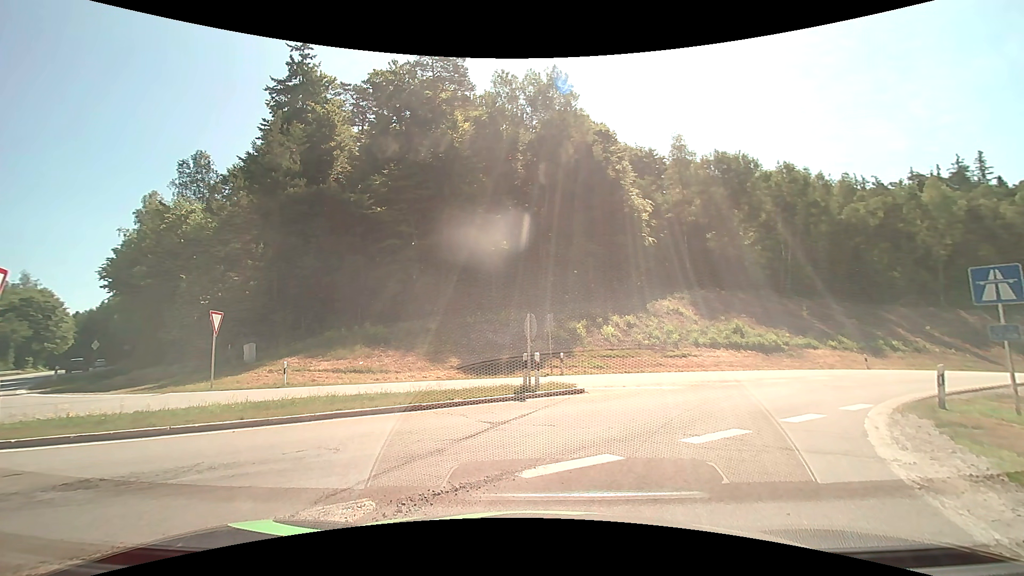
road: motorway_link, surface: asphalt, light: Day
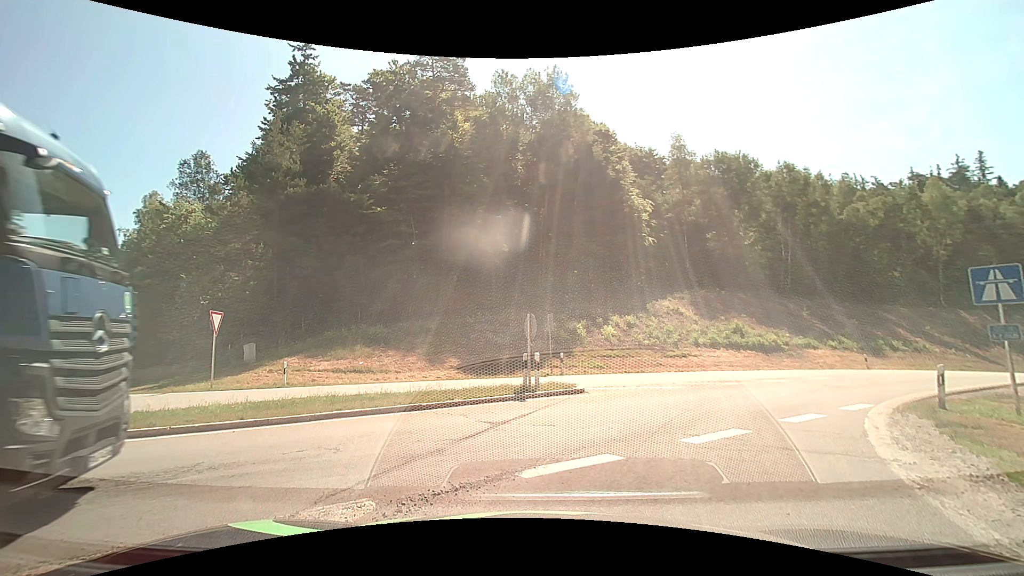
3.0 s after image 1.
(0.0, 0.0) m; 0°
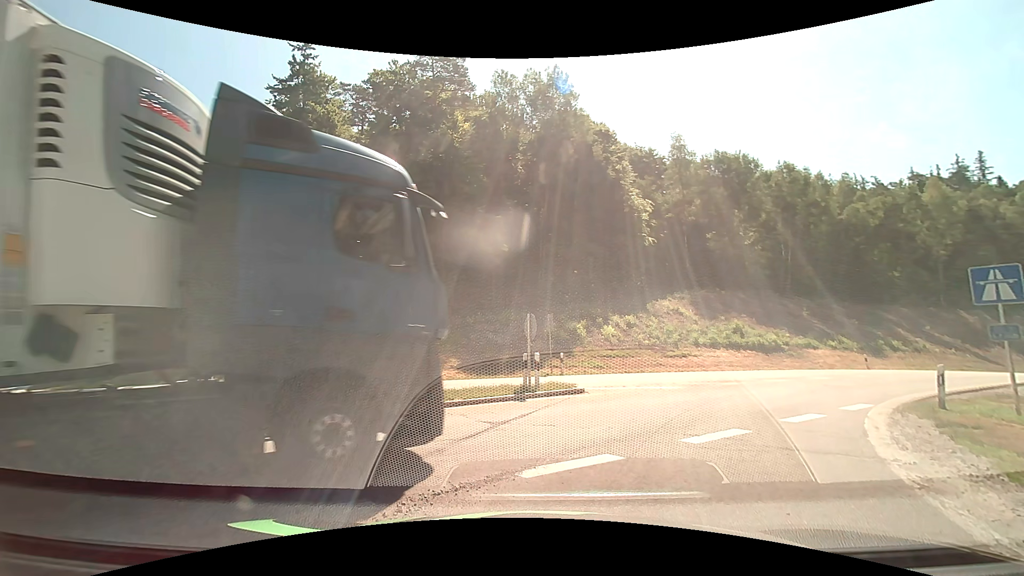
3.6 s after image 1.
(0.0, 0.0) m; 0°
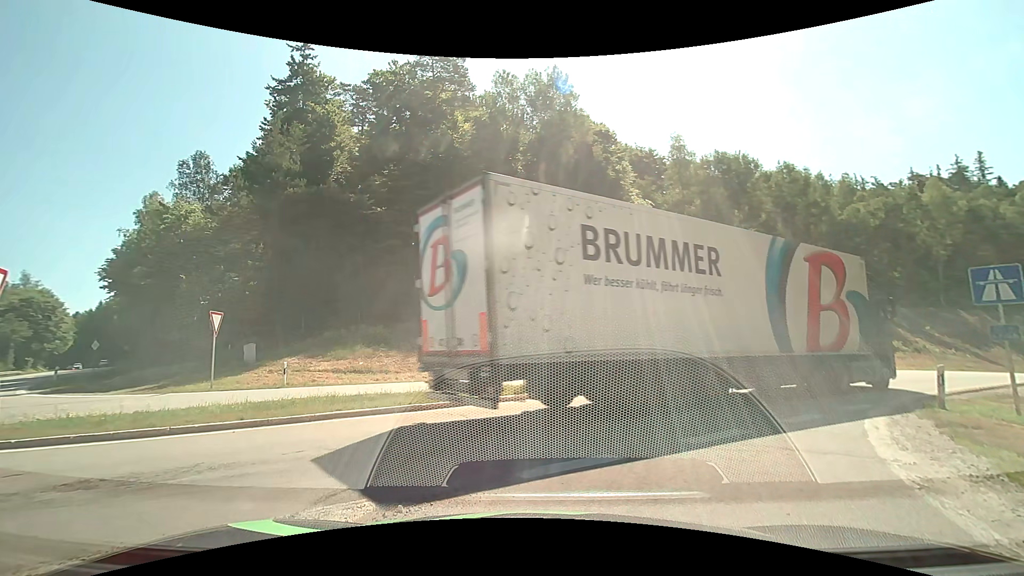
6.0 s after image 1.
(0.0, 0.0) m; 0°
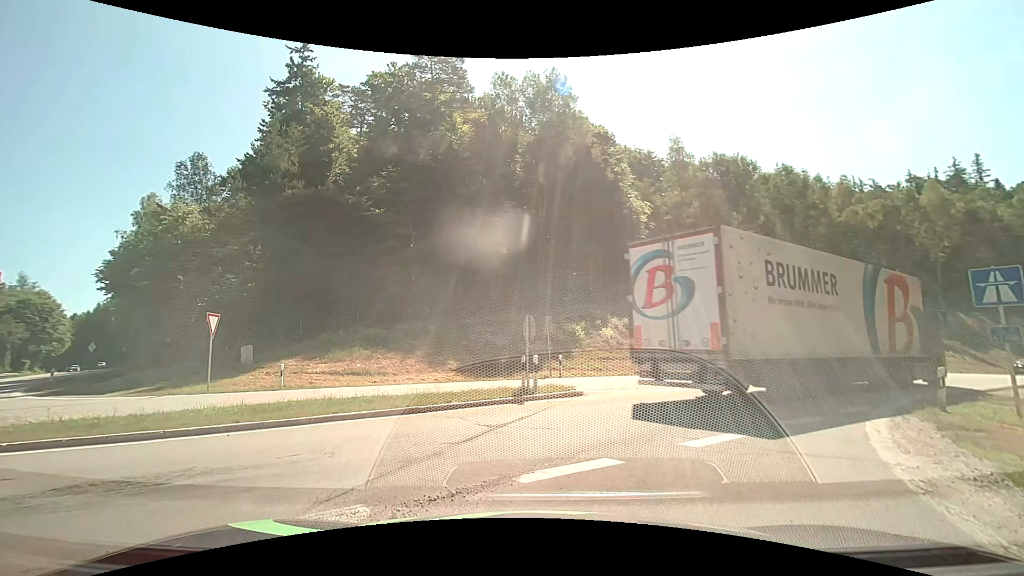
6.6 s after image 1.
(0.0, +0.1) m; 0°
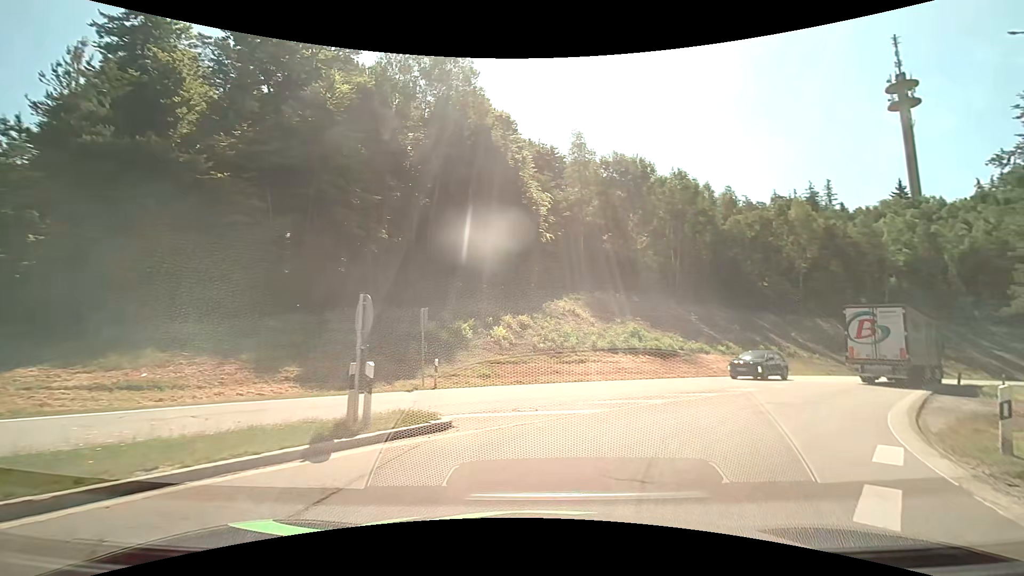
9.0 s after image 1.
(+0.7, +6.0) m; +14°
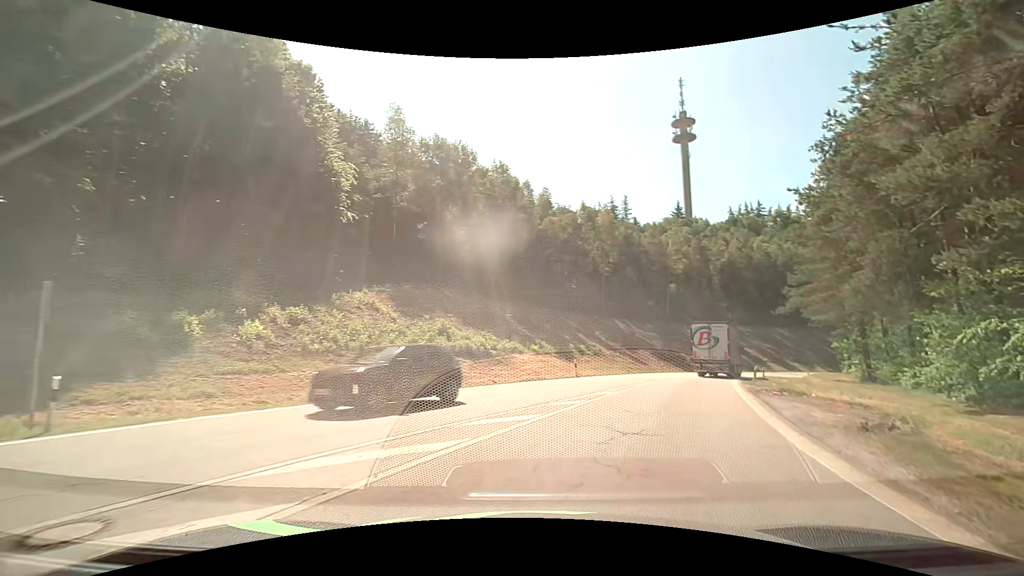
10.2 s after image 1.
(+1.2, +6.7) m; +22°
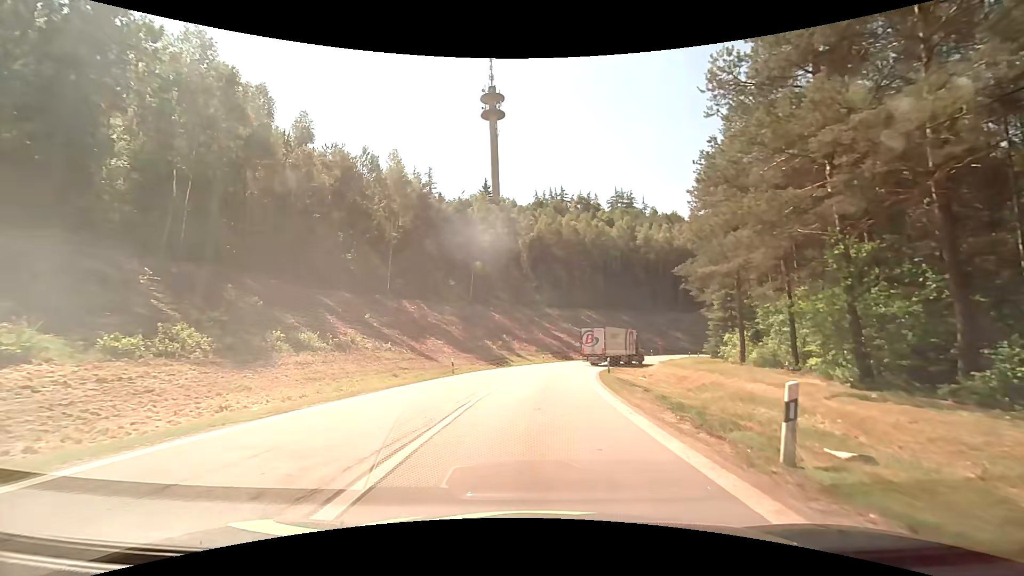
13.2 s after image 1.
(+6.0, +23.6) m; +21°
(0, +10) (0, +20) (+1, +30) (+3, +40) (+5, +50) (+9, +59) (+14, +67) (+21, +75) (+29, +81) (+38, +84) m
